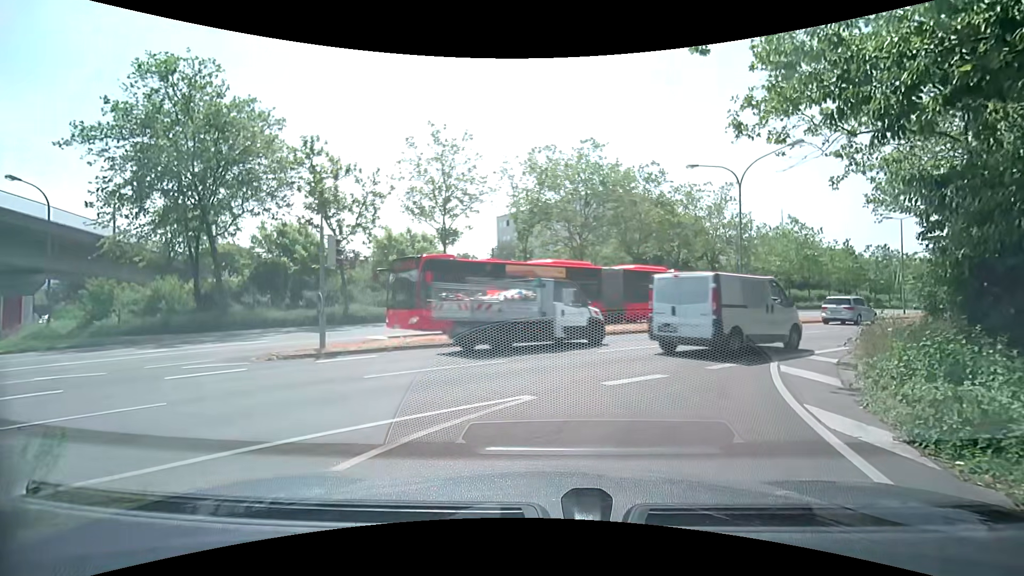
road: secondary_link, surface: asphalt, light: Day
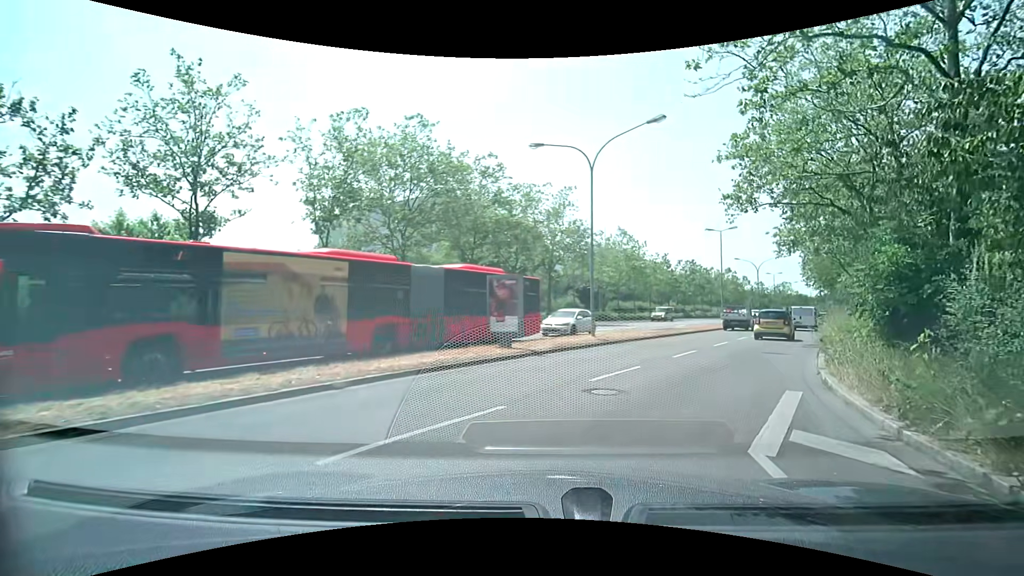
(+1.3, +8.4) m; +19°
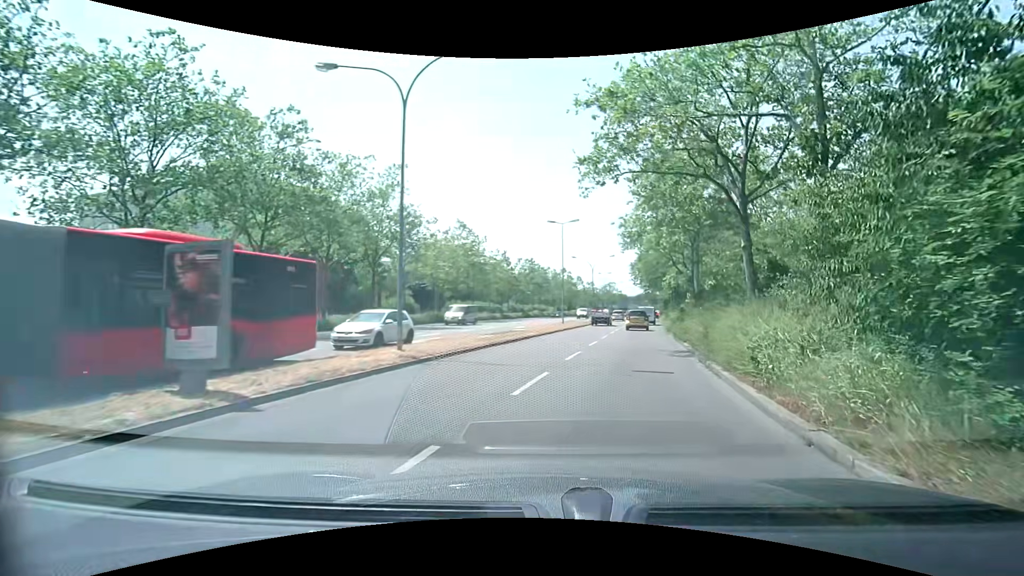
(+1.0, +7.6) m; +15°
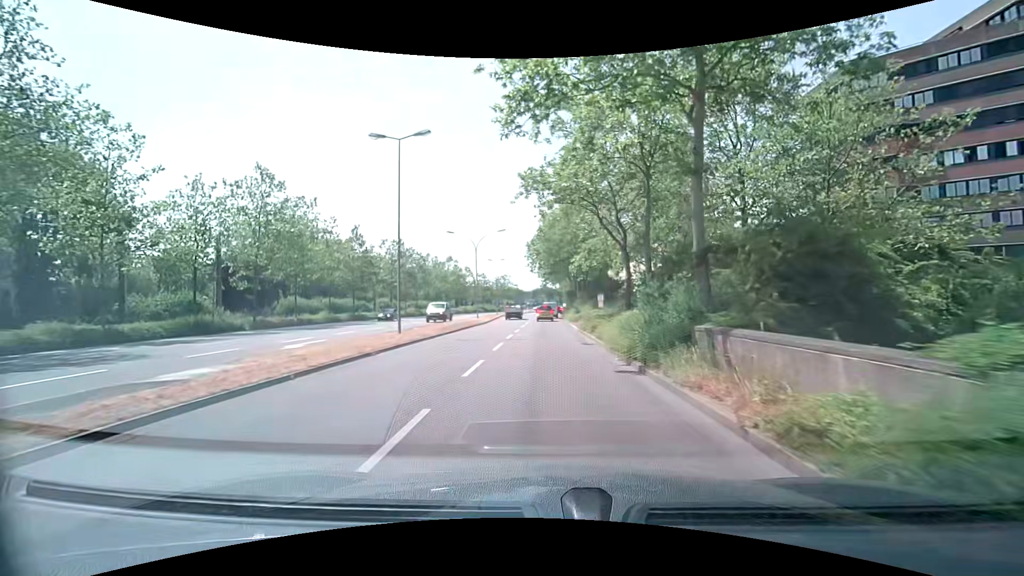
(+4.1, +22.1) m; +14°
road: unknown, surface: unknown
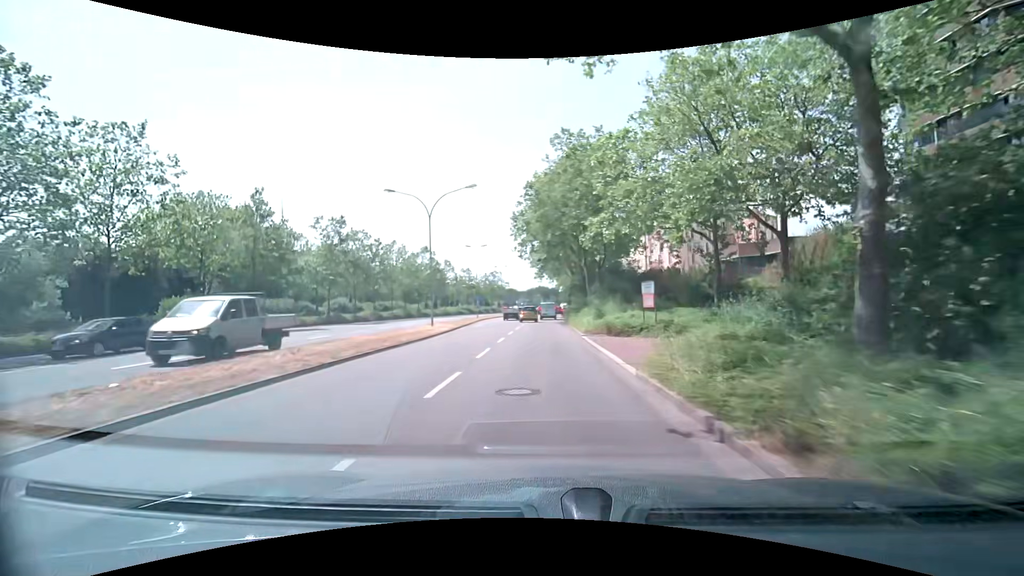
(+0.2, +20.2) m; +1°
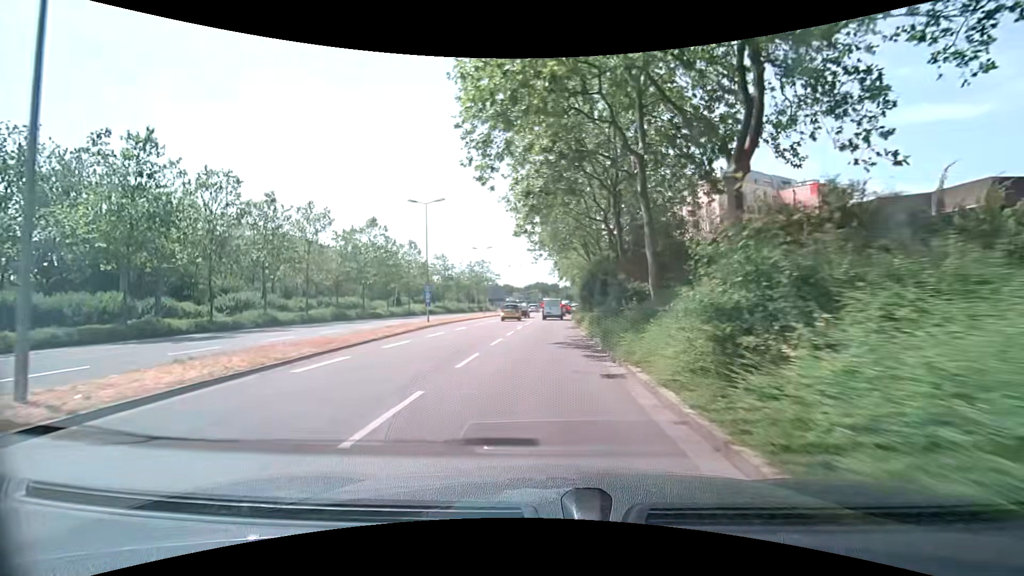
(+0.1, +26.7) m; 0°
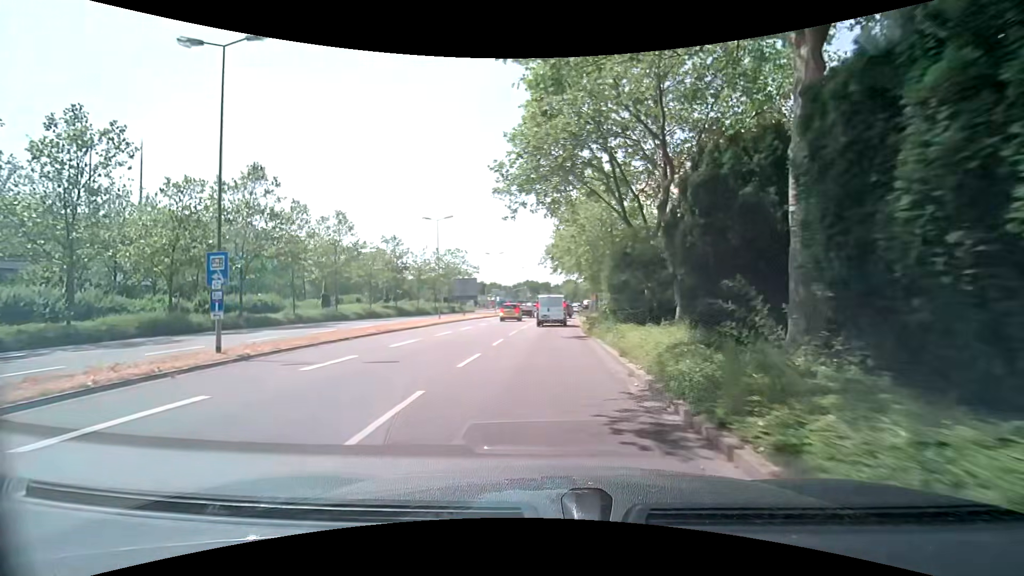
(+0.2, +23.5) m; +1°
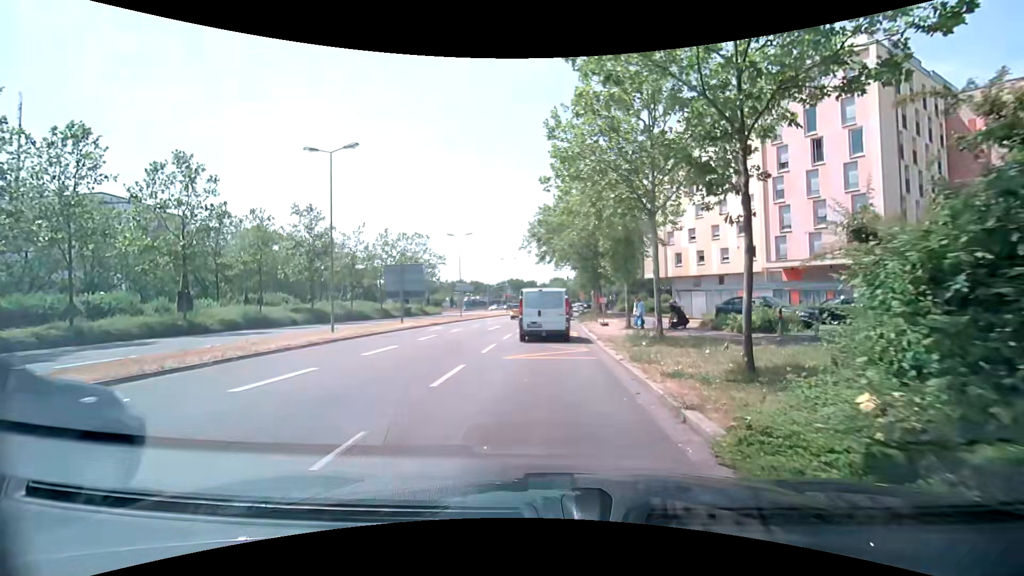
(0.0, +19.9) m; 0°
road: secondary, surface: asphalt
(0, +10) (+1, +20) (+1, +30) (+2, +40) (+2, +50) (+3, +60) (+4, +70) (+5, +80) (+6, +90) (+8, +100) m
